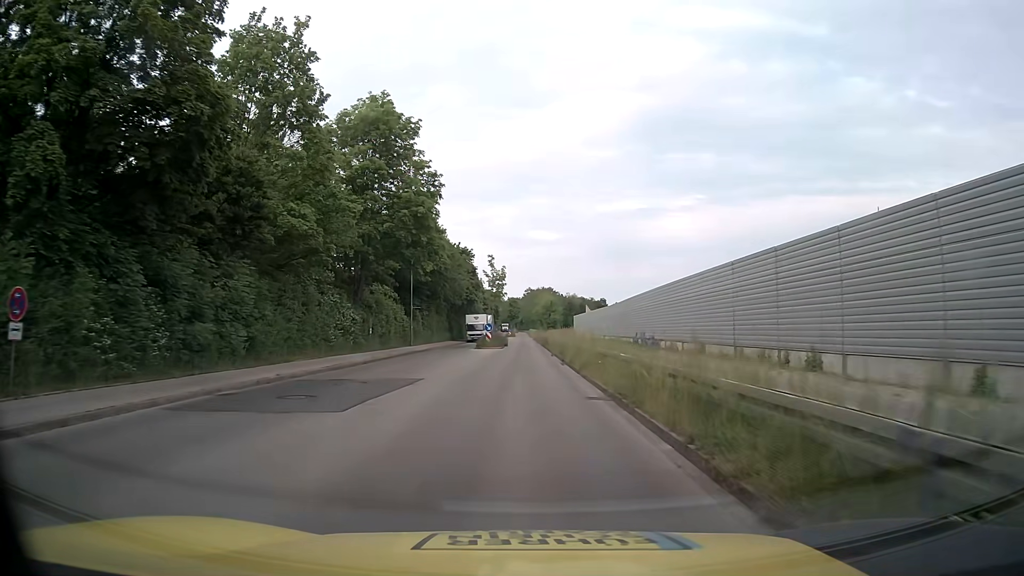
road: tertiary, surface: asphalt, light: Day
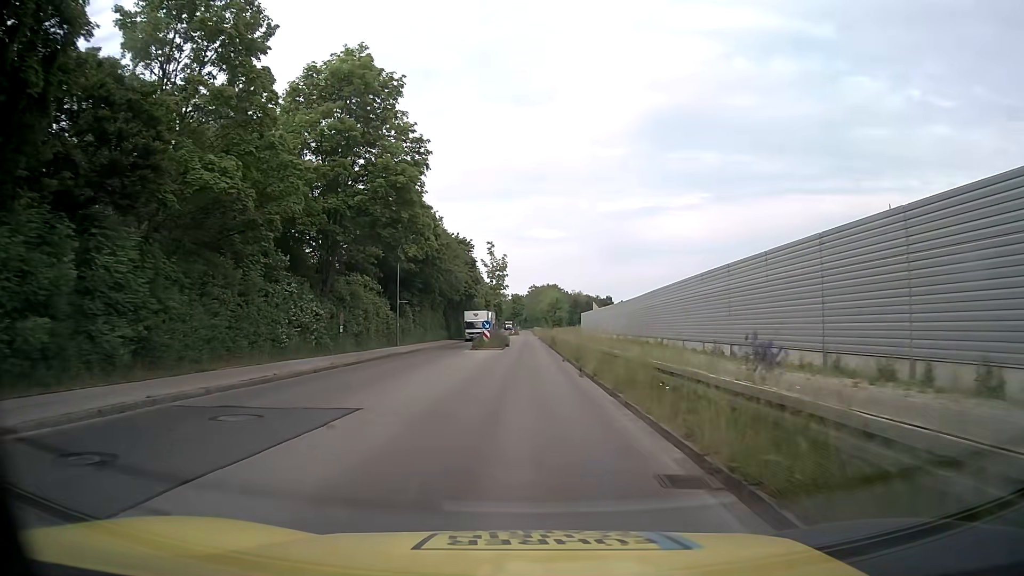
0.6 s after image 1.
(0.0, +7.5) m; 0°
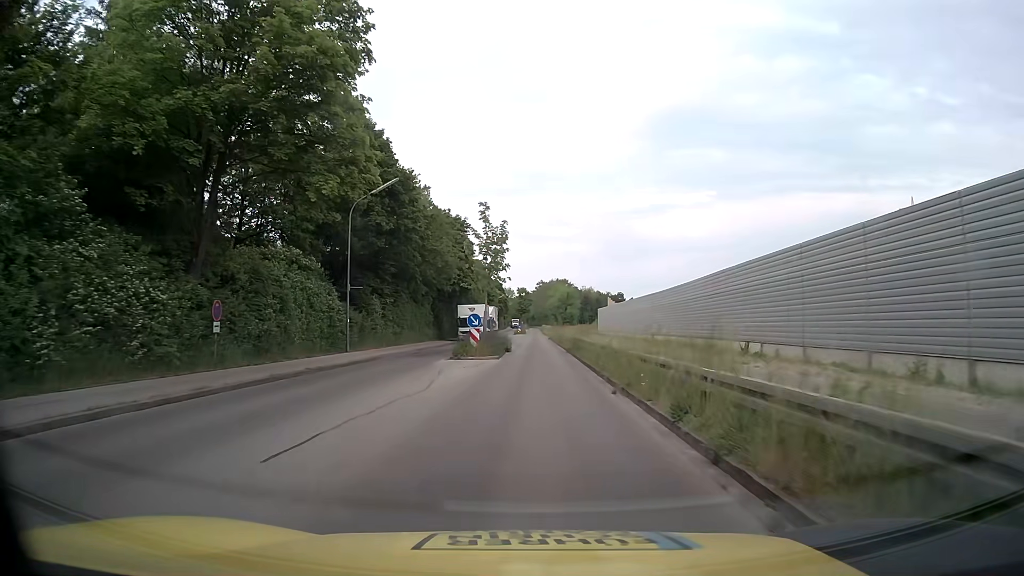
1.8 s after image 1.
(-0.1, +14.9) m; -1°
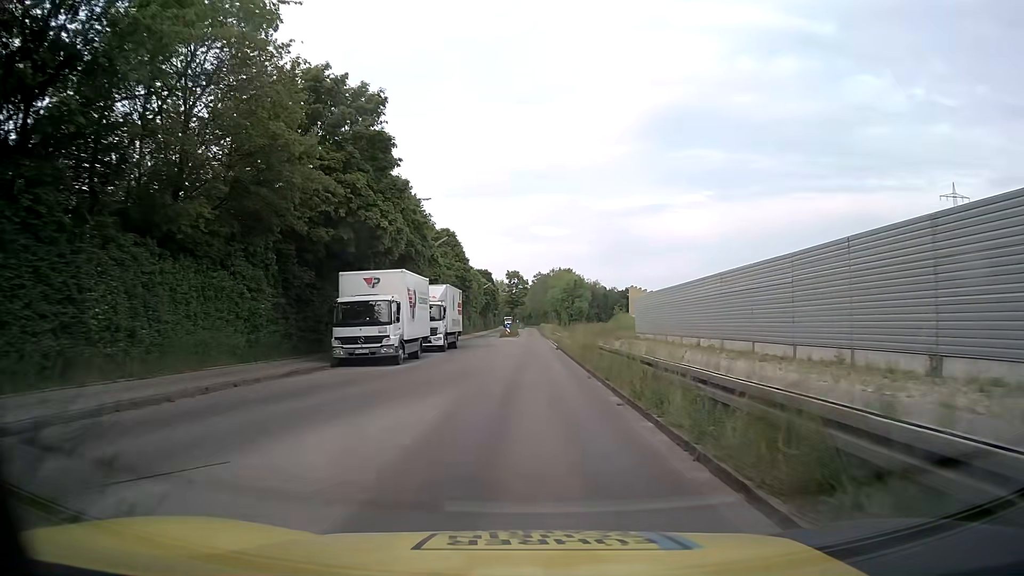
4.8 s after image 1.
(+0.4, +37.6) m; 0°
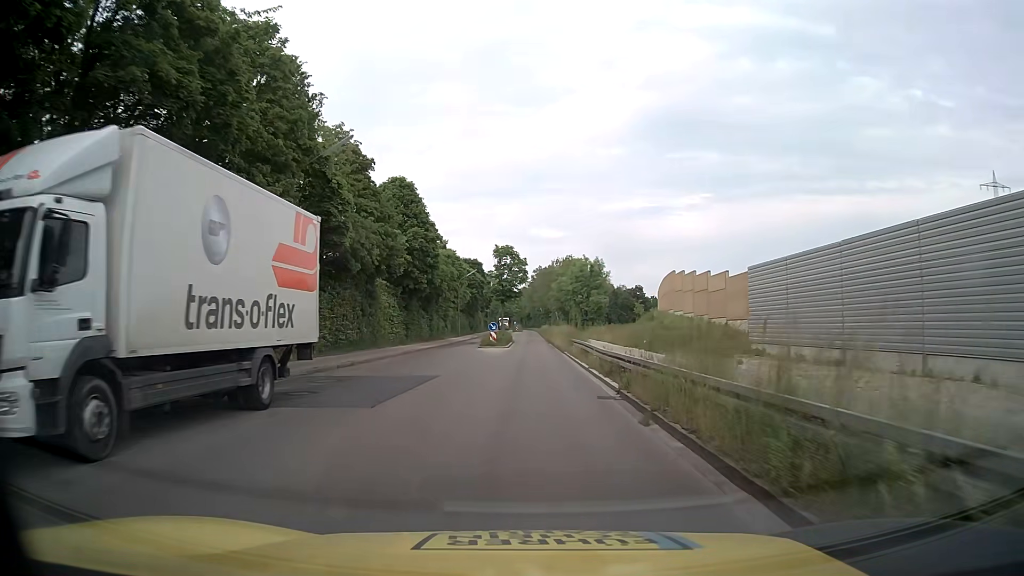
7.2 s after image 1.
(-0.1, +30.2) m; 0°
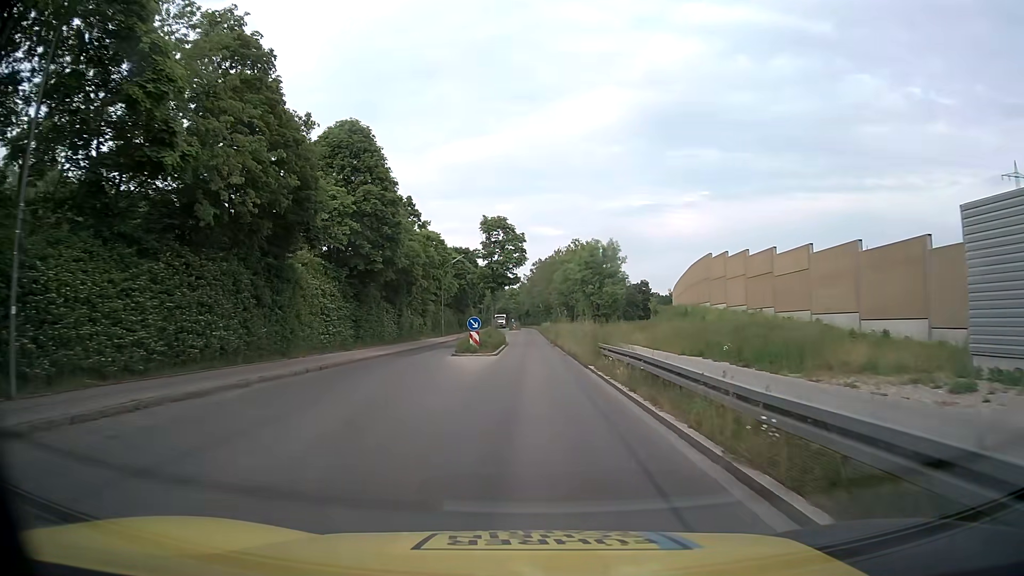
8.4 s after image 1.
(0.0, +15.2) m; 0°
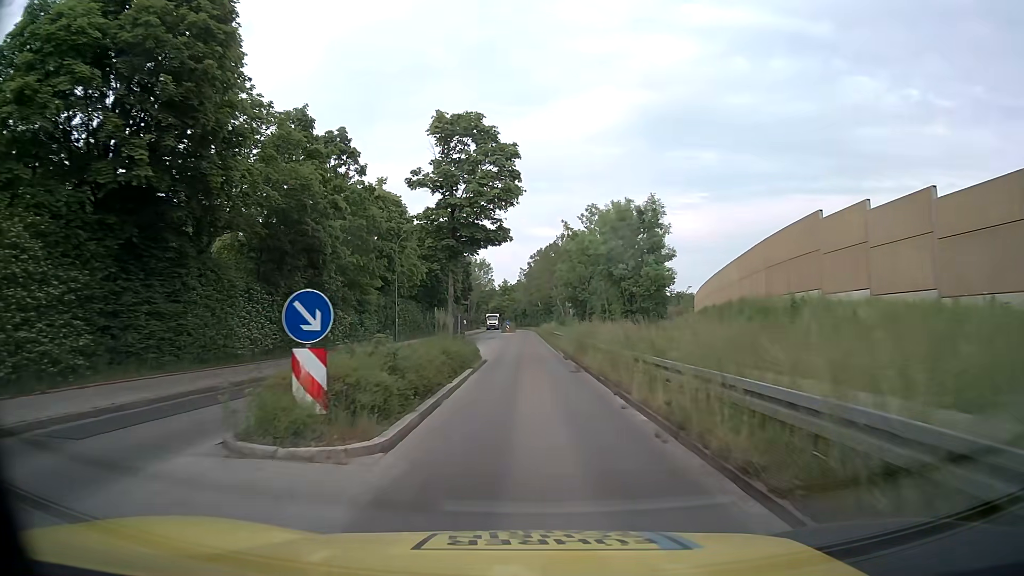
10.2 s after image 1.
(0.0, +23.1) m; 0°
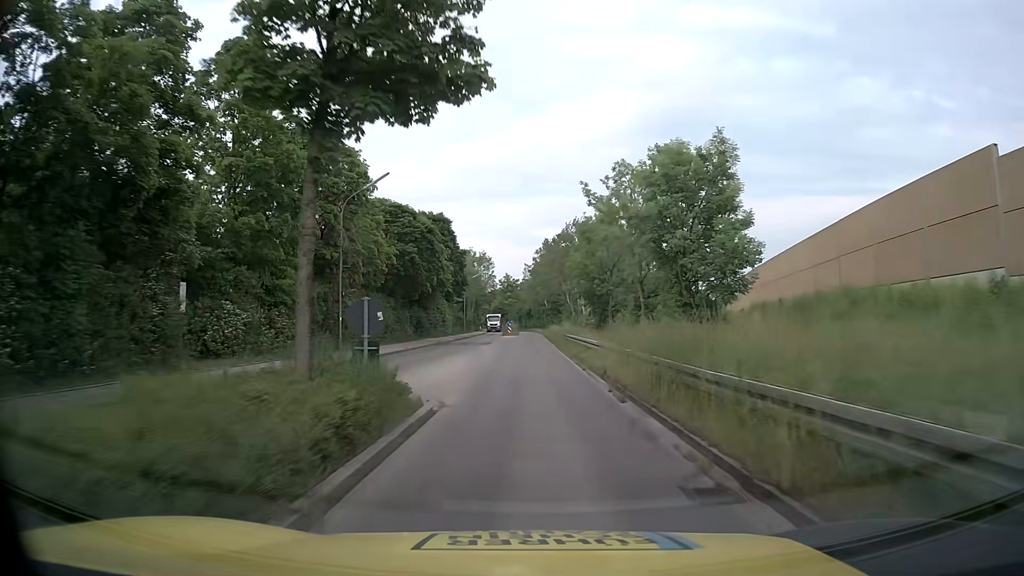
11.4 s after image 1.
(0.0, +15.2) m; 0°
(0, +10) (0, +20) (0, +30) (0, +40) (0, +50) (0, +60) (0, +70) (0, +80) (0, +90) (0, +100) m
